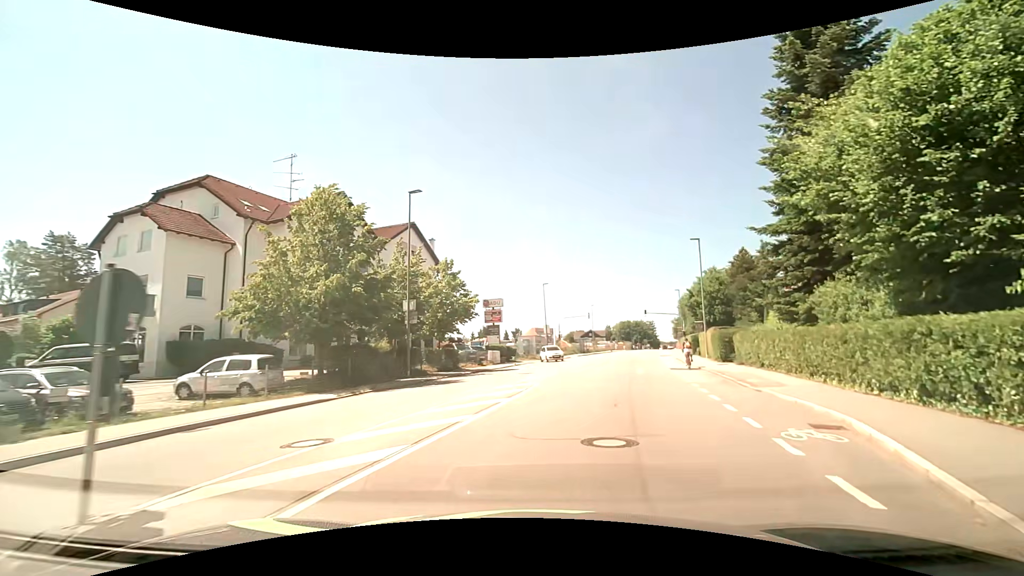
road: tertiary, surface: asphalt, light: Day
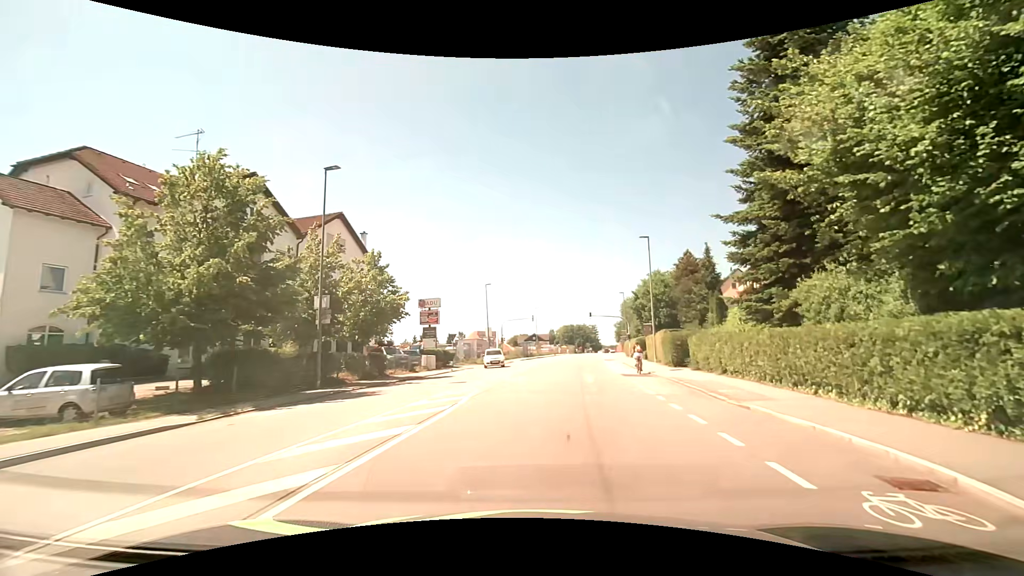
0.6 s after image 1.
(+0.3, +3.7) m; +8°
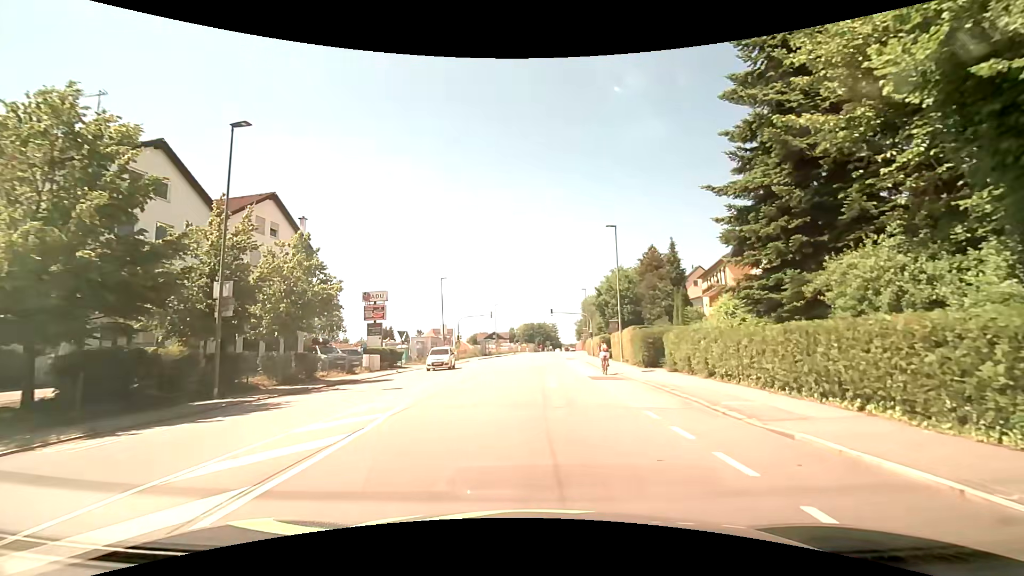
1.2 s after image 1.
(+0.2, +3.9) m; +5°
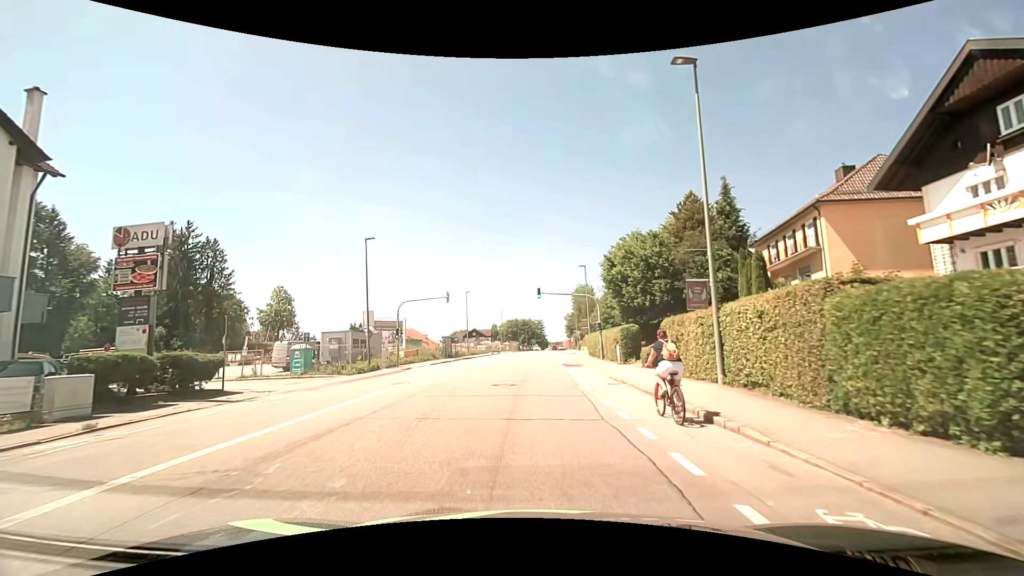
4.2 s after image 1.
(+0.4, +22.3) m; +1°
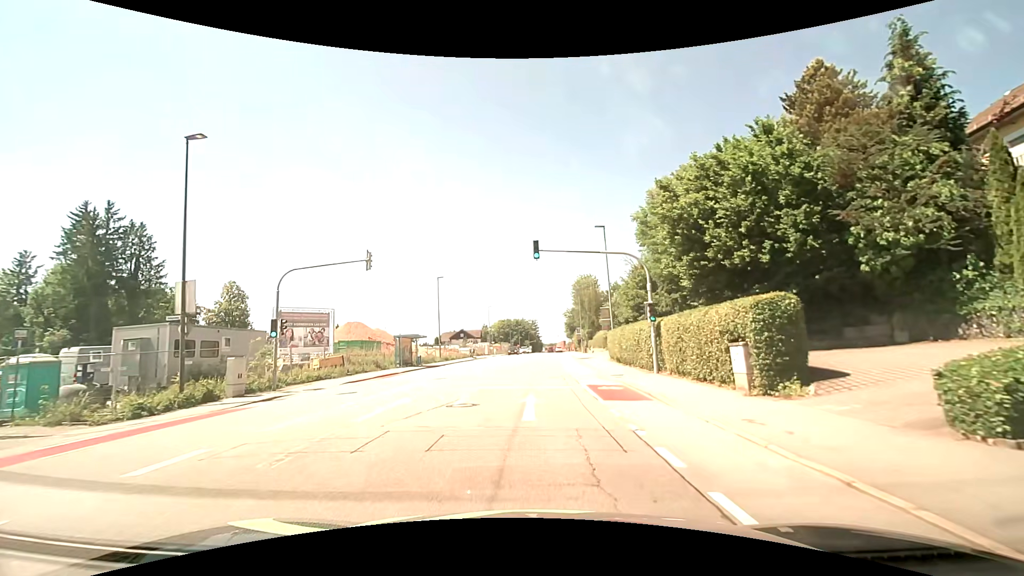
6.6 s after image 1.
(+0.1, +19.7) m; 0°
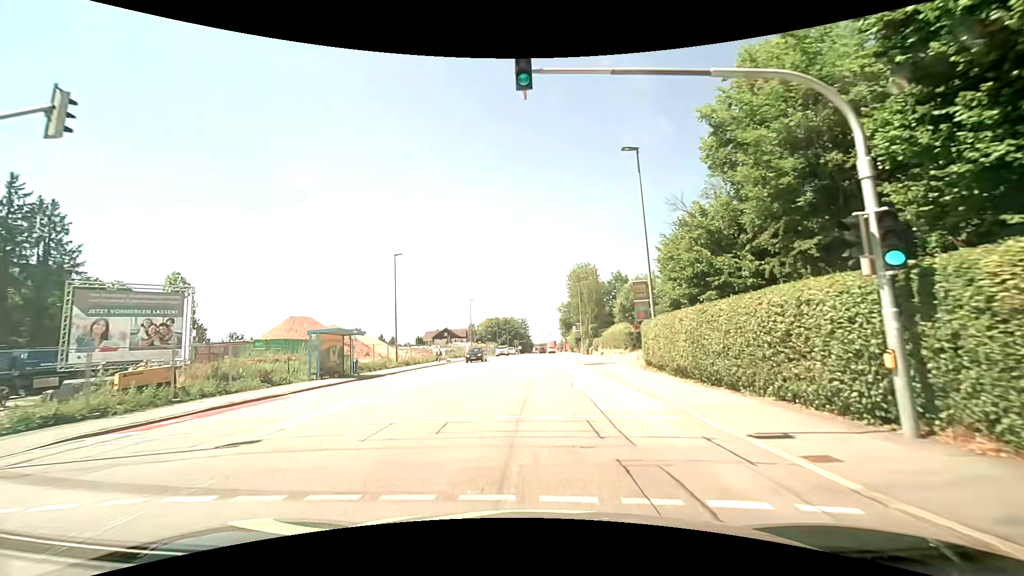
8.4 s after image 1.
(+0.3, +15.2) m; +1°
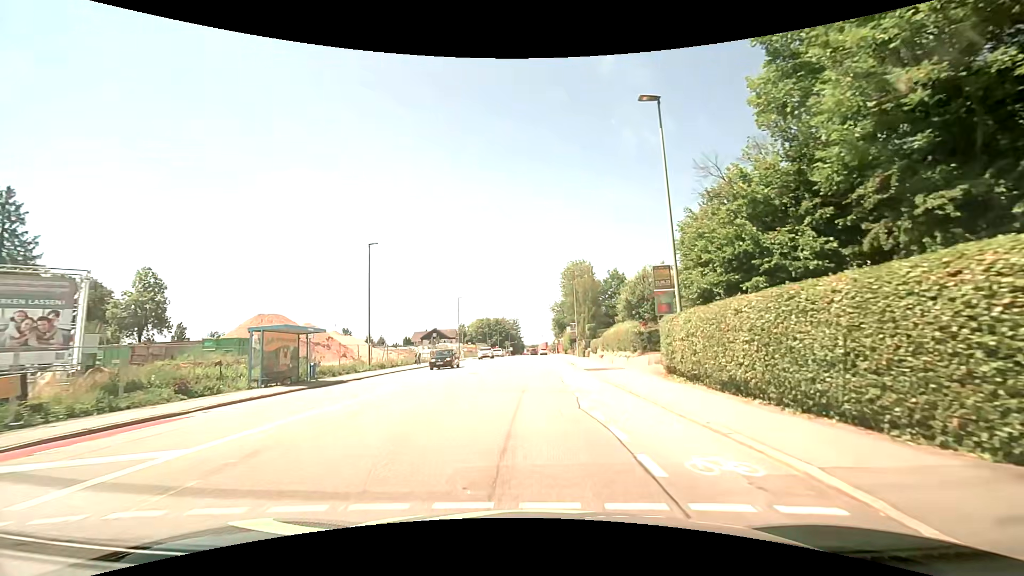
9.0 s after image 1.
(+0.1, +5.1) m; +1°
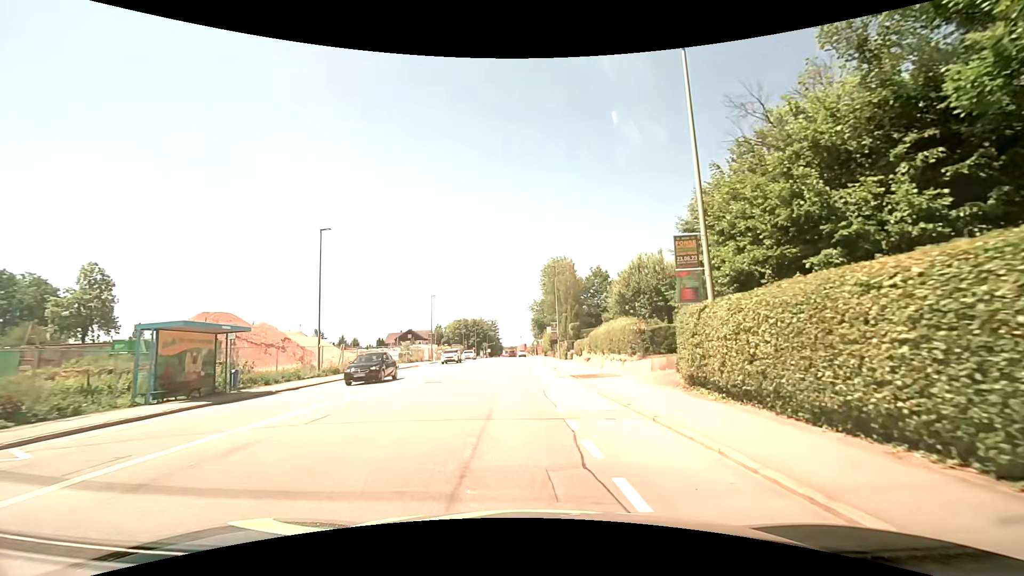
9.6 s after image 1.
(+0.1, +5.2) m; +3°
(0, +10) (0, +20) (0, +30) (-1, +40) (-1, +50) (-1, +60) (-1, +70) (-1, +80) (-2, +90) (-2, +100) m
